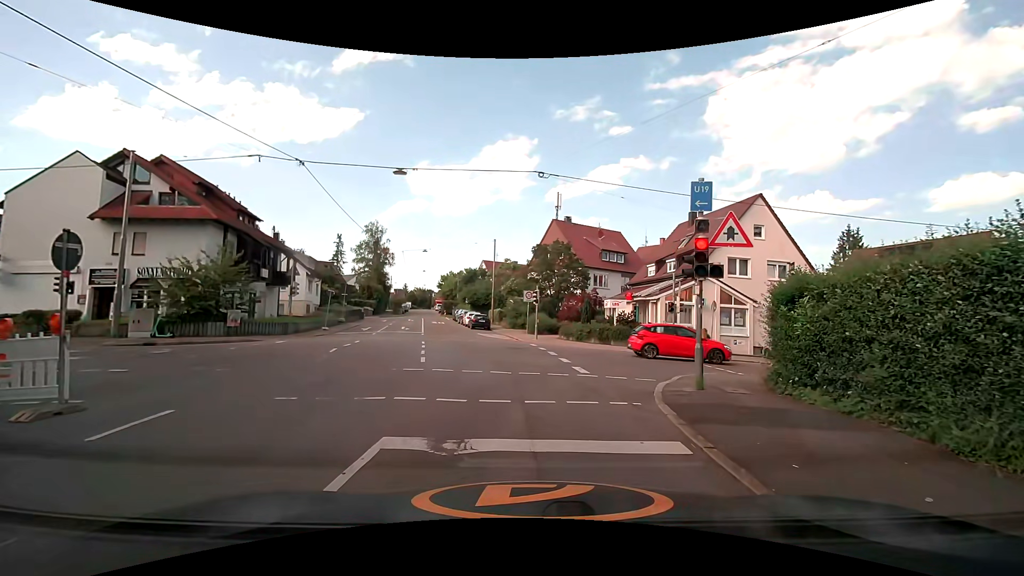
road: tertiary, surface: asphalt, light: Day
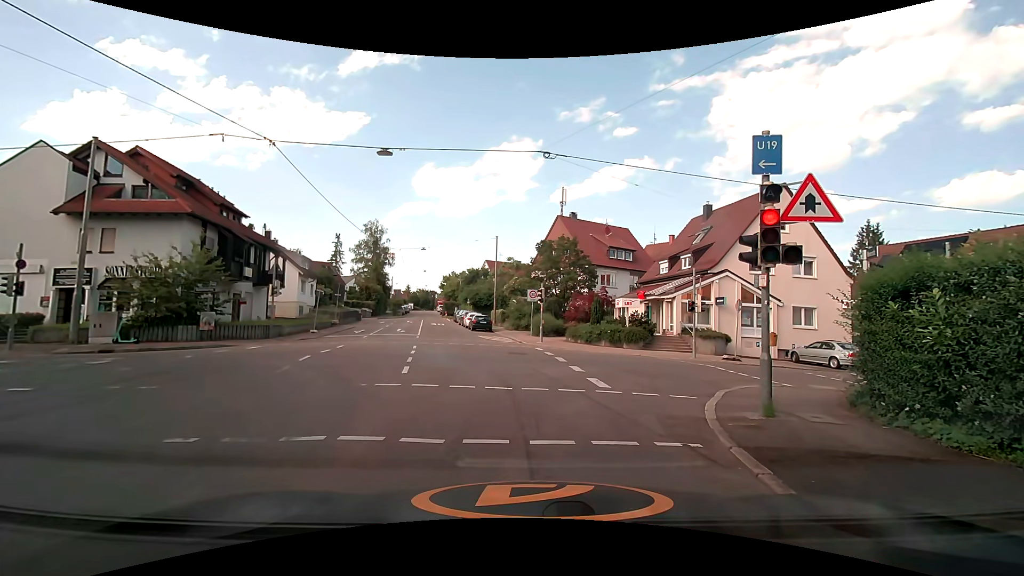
(0.0, +2.5) m; +1°
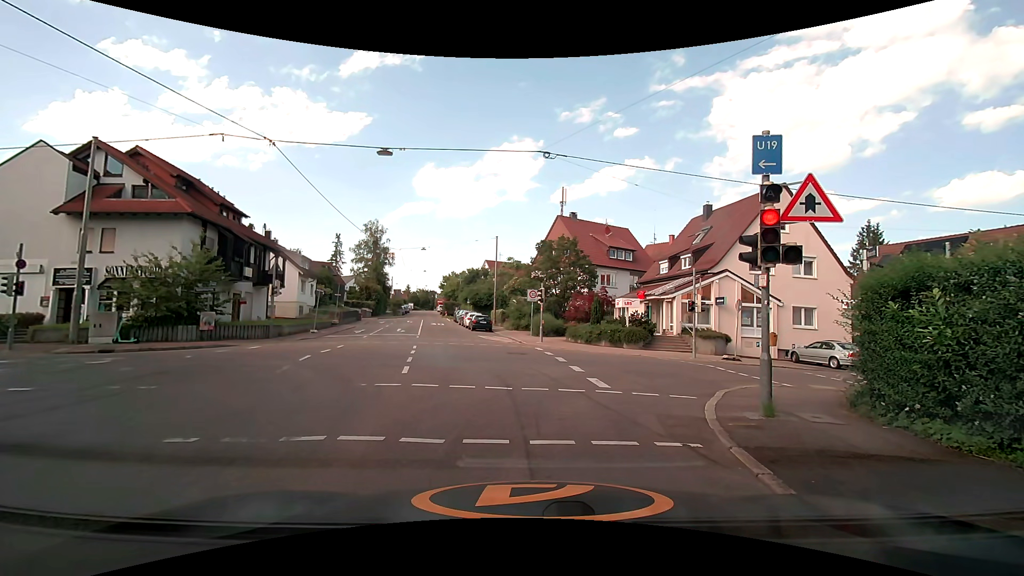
(0.0, 0.0) m; 0°
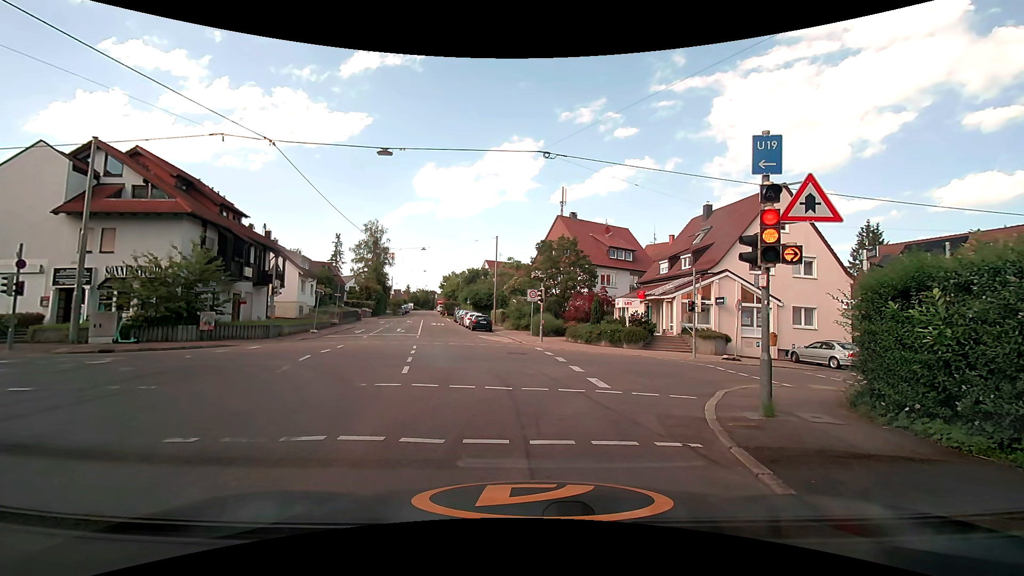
(0.0, 0.0) m; 0°
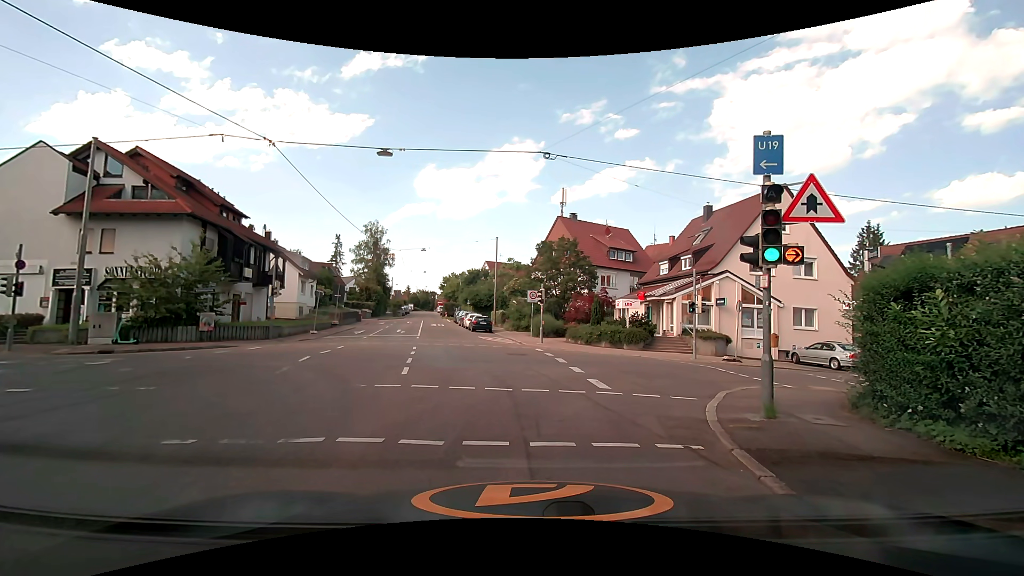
(0.0, 0.0) m; 0°
(-1, +10) (-3, +20) (-5, +29) (-8, +39) (-11, +49) (-13, +58) (-16, +68) (-19, +78) (-22, +87) (-24, +97) m
